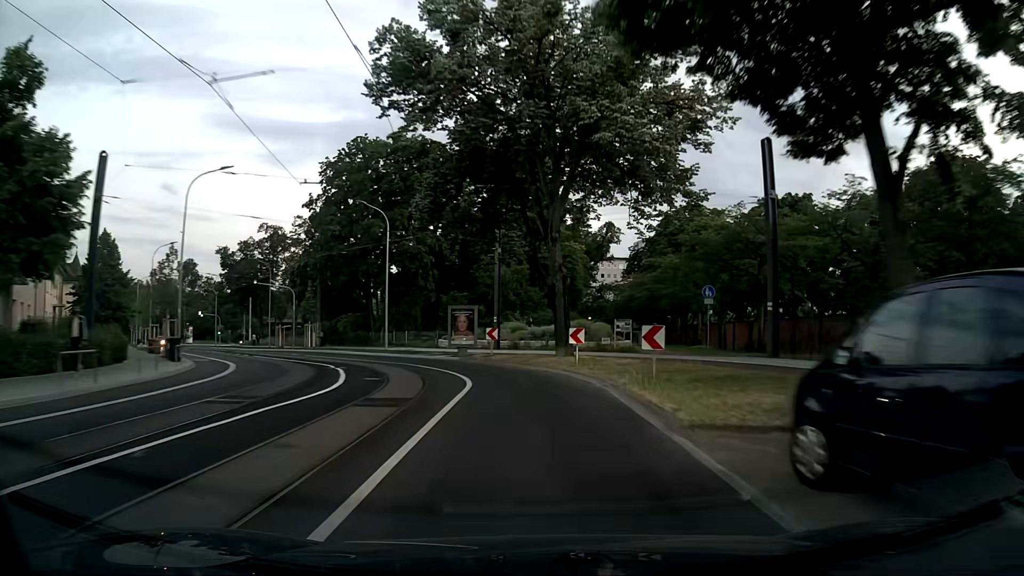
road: secondary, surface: asphalt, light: Sunrise
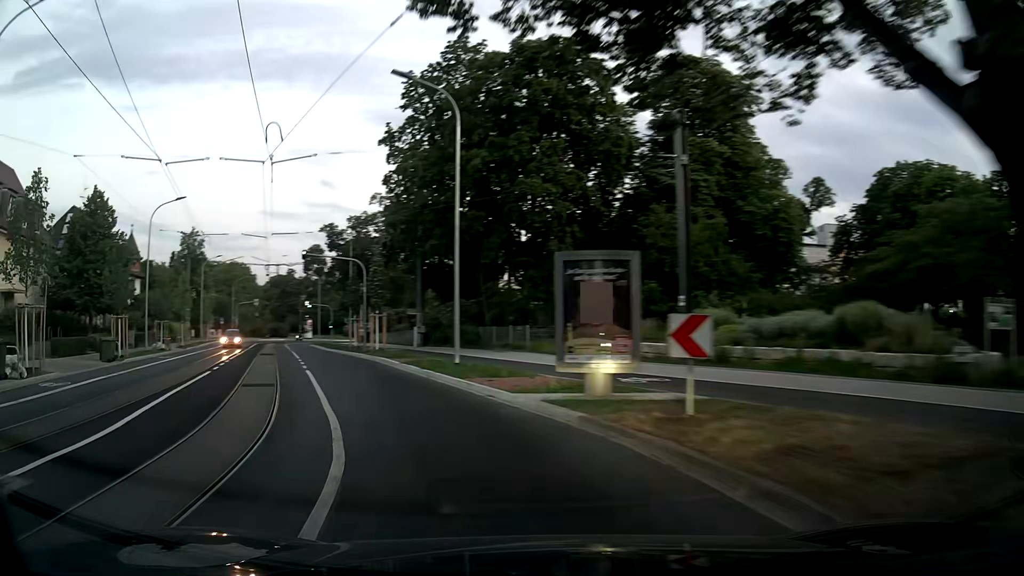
(-1.2, +21.7) m; -15°
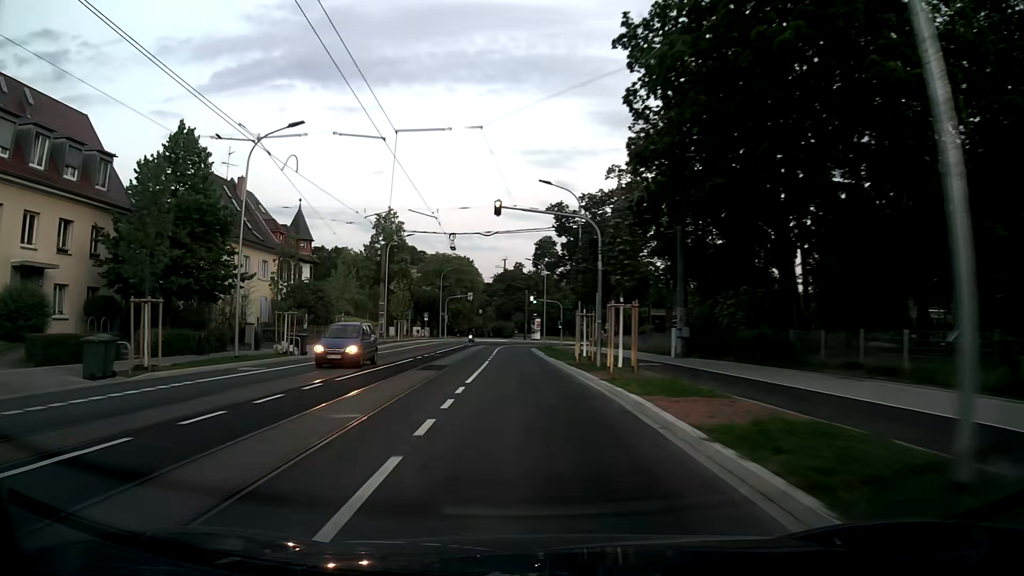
(-3.2, +15.9) m; -19°
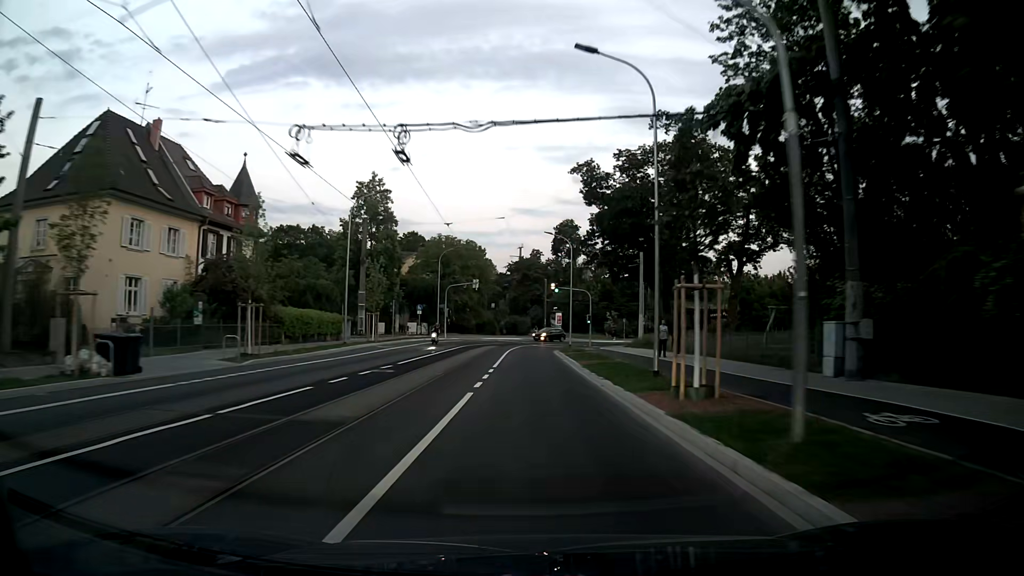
(-0.4, +17.6) m; -2°
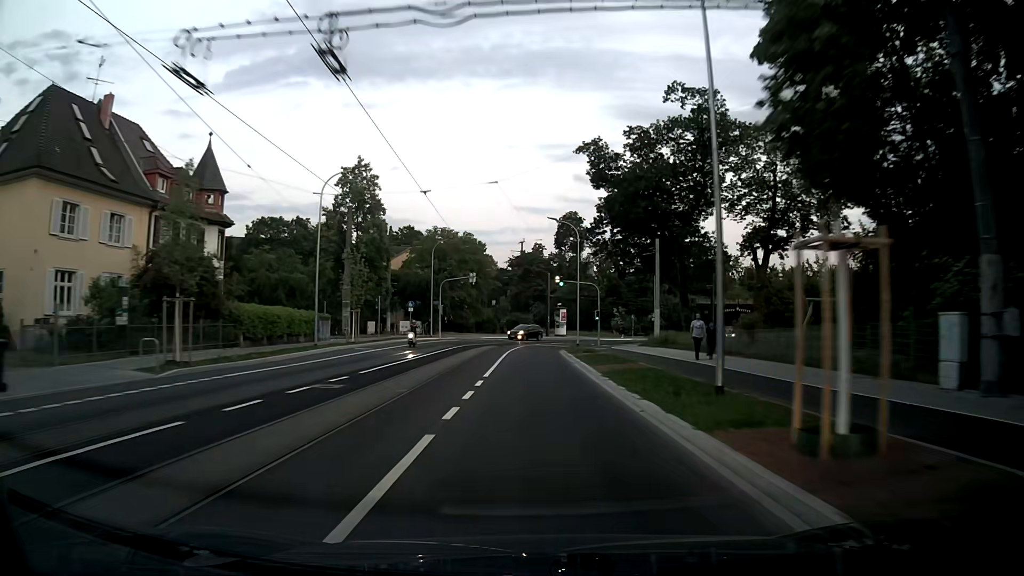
(0.0, +6.1) m; 0°
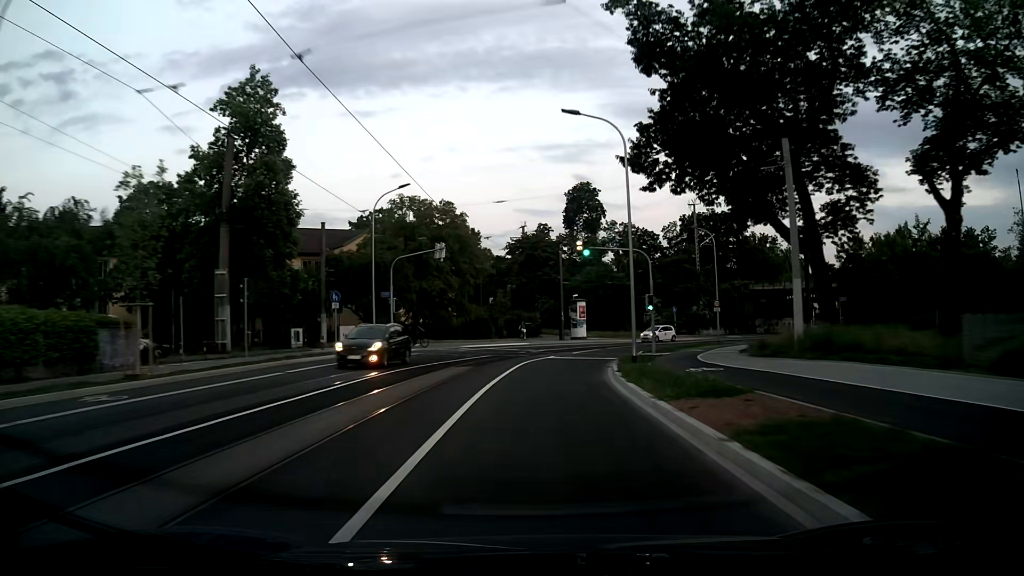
(-0.3, +24.8) m; -1°
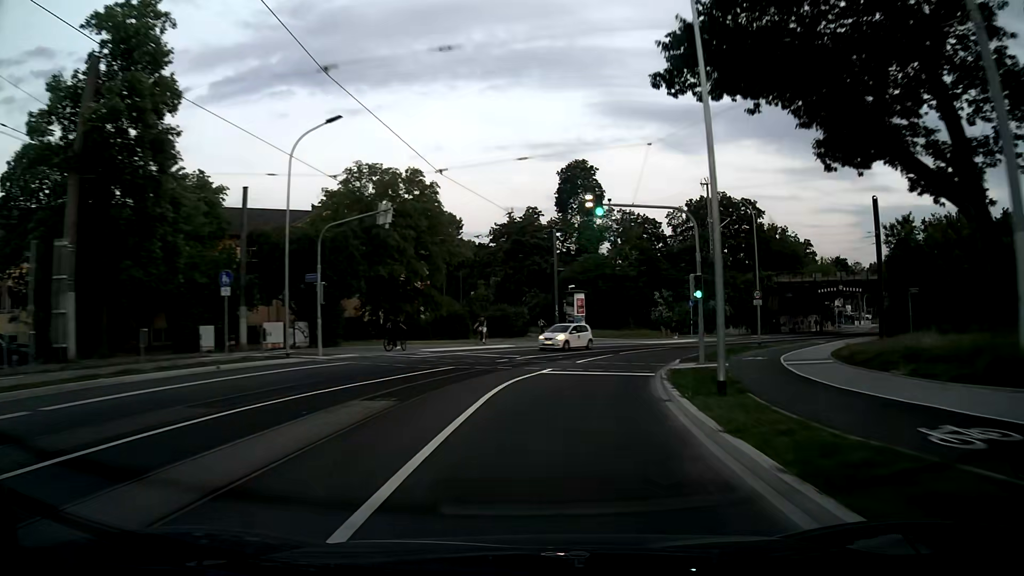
(-0.1, +12.4) m; 0°
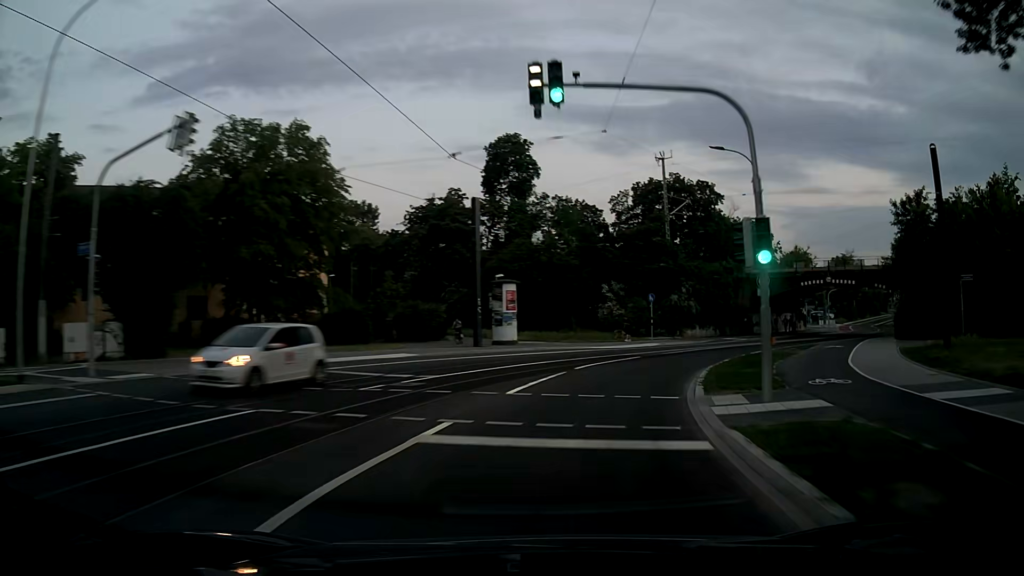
(+0.6, +12.4) m; +7°
(+1, +10) (+3, +20) (+7, +29) (+12, +37) (+19, +45) (+26, +52) (+32, +59) (+39, +67) (+45, +75) (+52, +82) m
